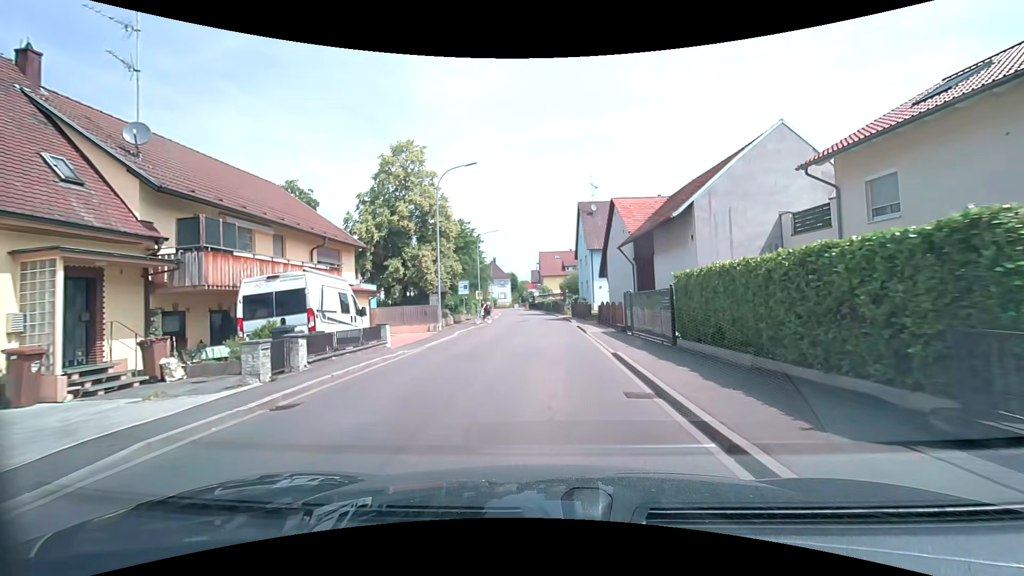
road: tertiary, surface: asphalt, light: Day
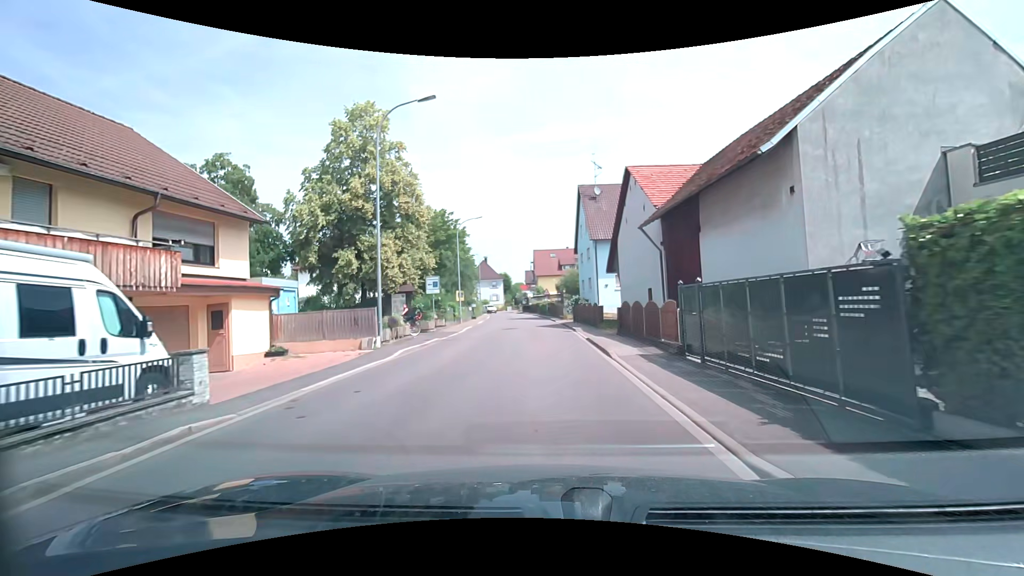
(0.0, +9.1) m; 0°
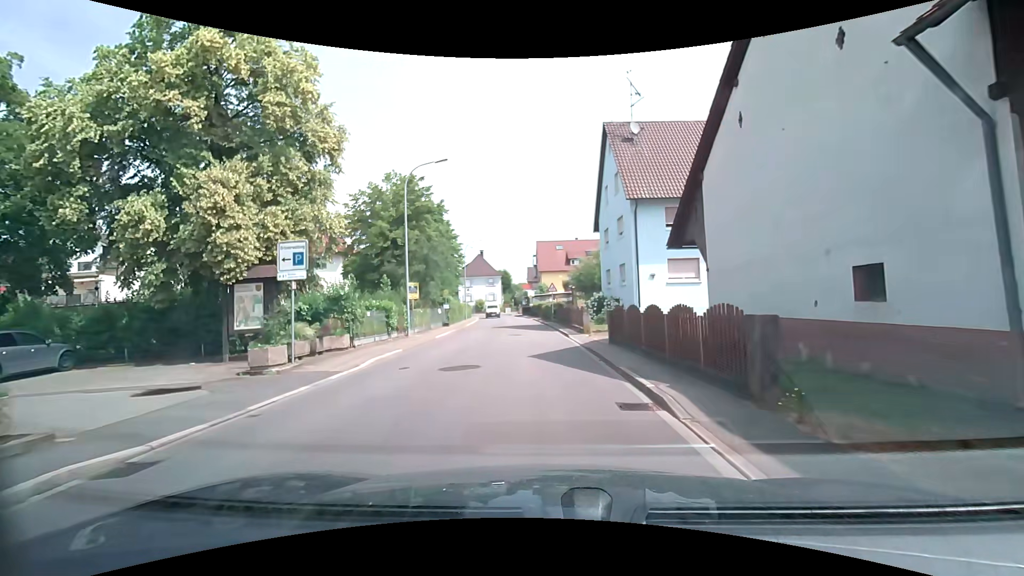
(0.0, +17.1) m; 0°
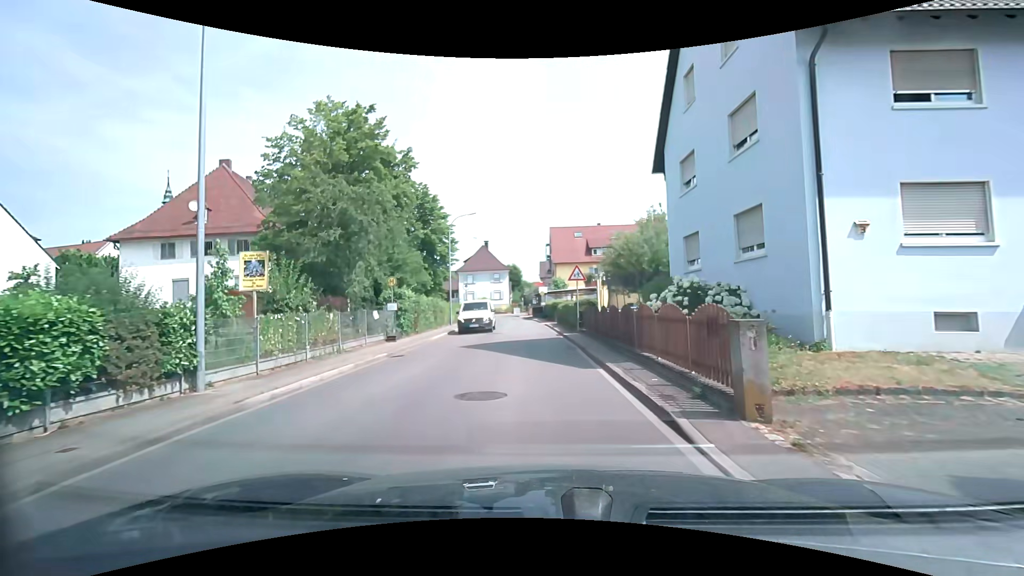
(-0.2, +16.1) m; -2°
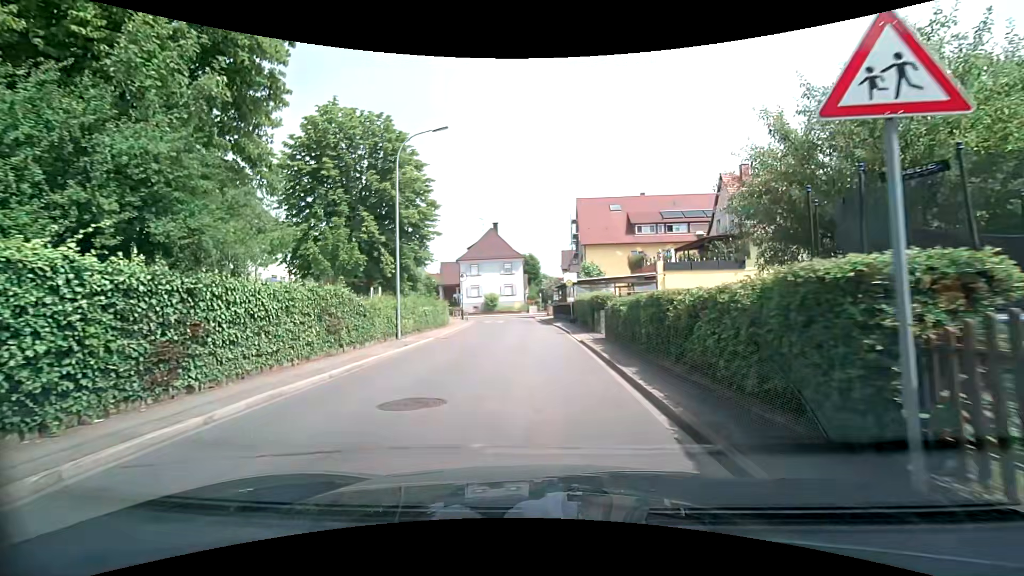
(-0.6, +19.1) m; -3°
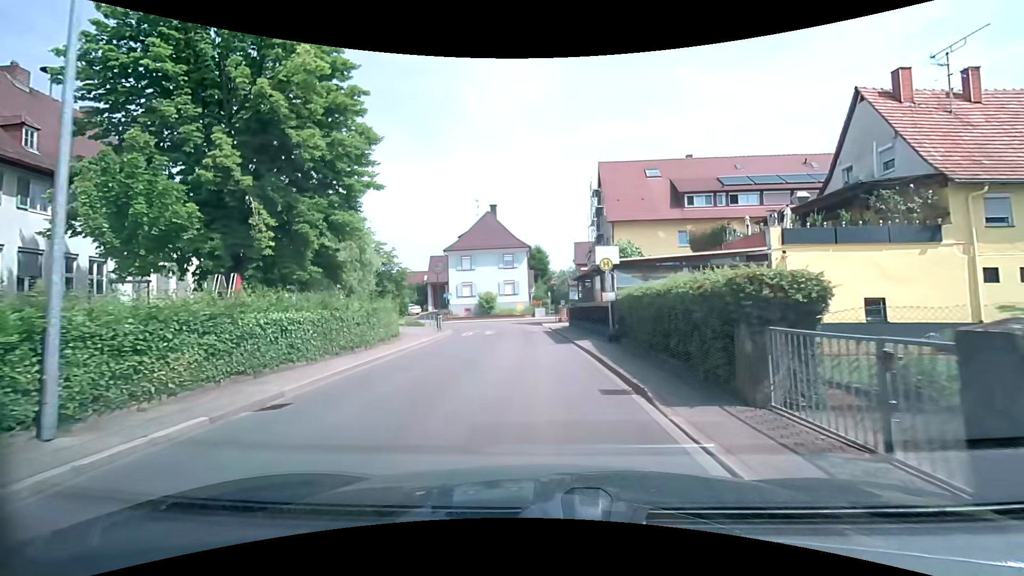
(-0.2, +15.4) m; 0°
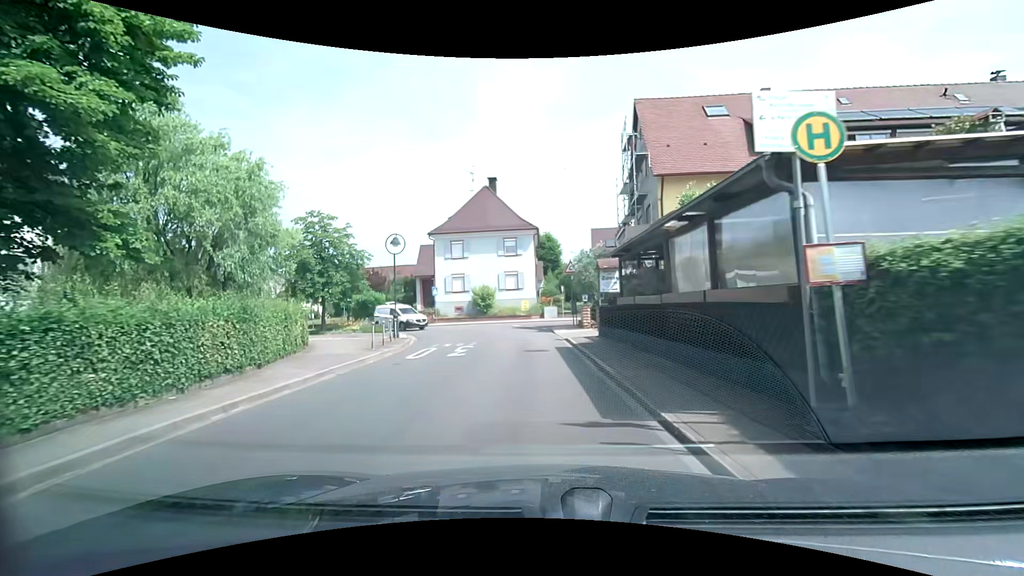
(-0.2, +12.5) m; -2°
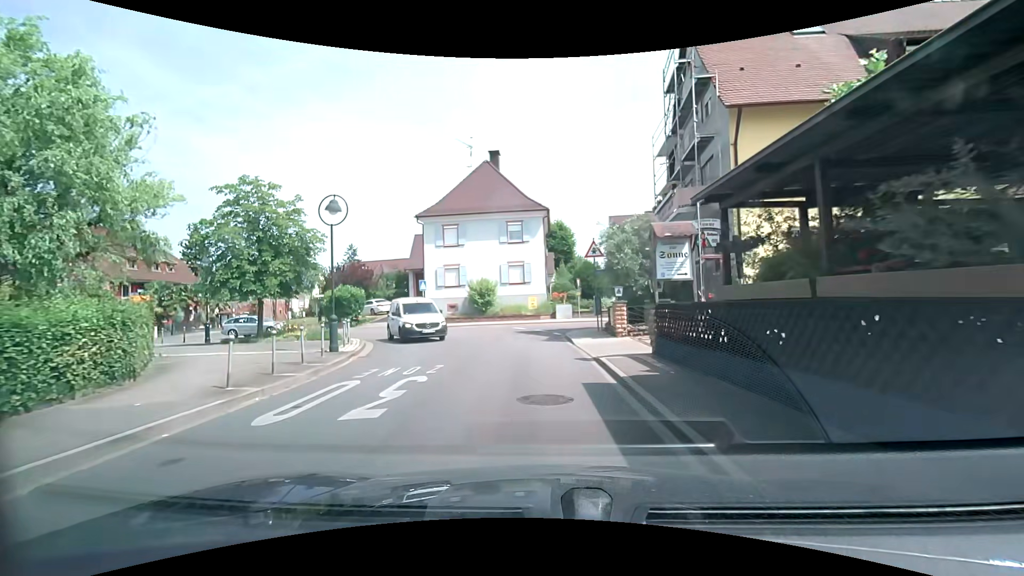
(0.0, +8.0) m; -2°
(0, +10) (-1, +20) (-4, +29) (-11, +35) (-21, +38) (-31, +41) (-41, +41) (-51, +41) (-61, +40) (-71, +39) m
